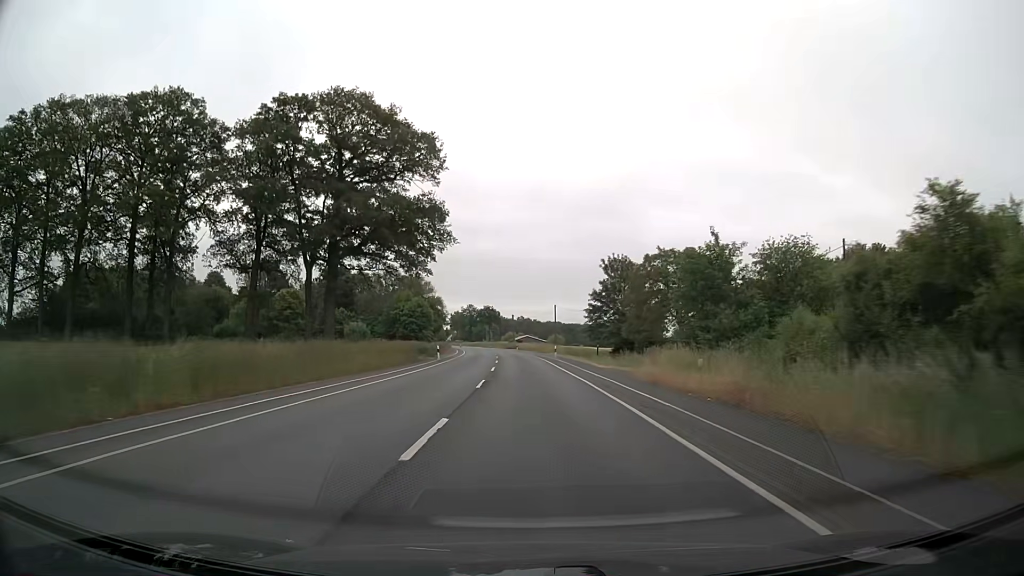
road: secondary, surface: asphalt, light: Day
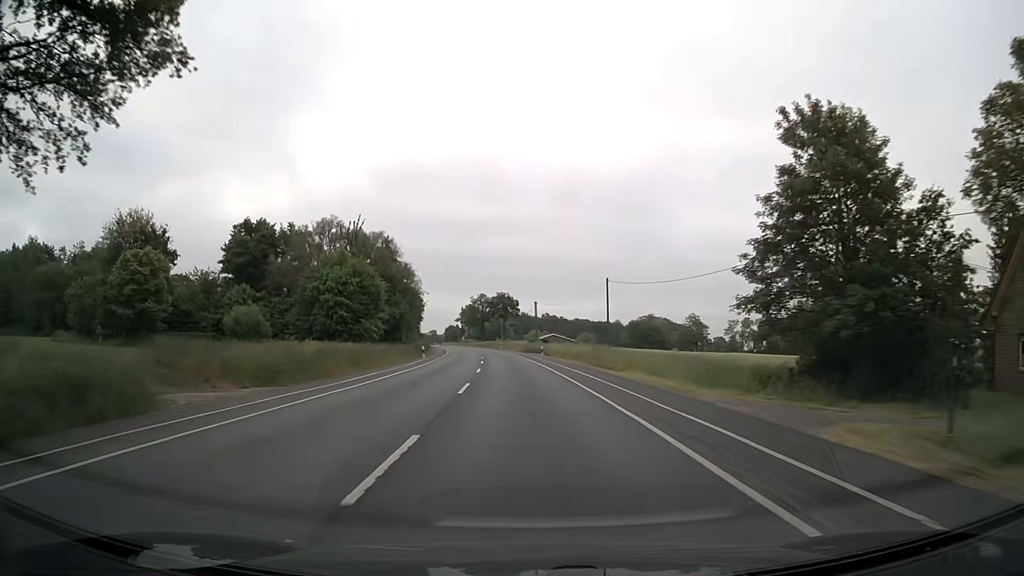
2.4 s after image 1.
(-0.8, +50.6) m; -2°
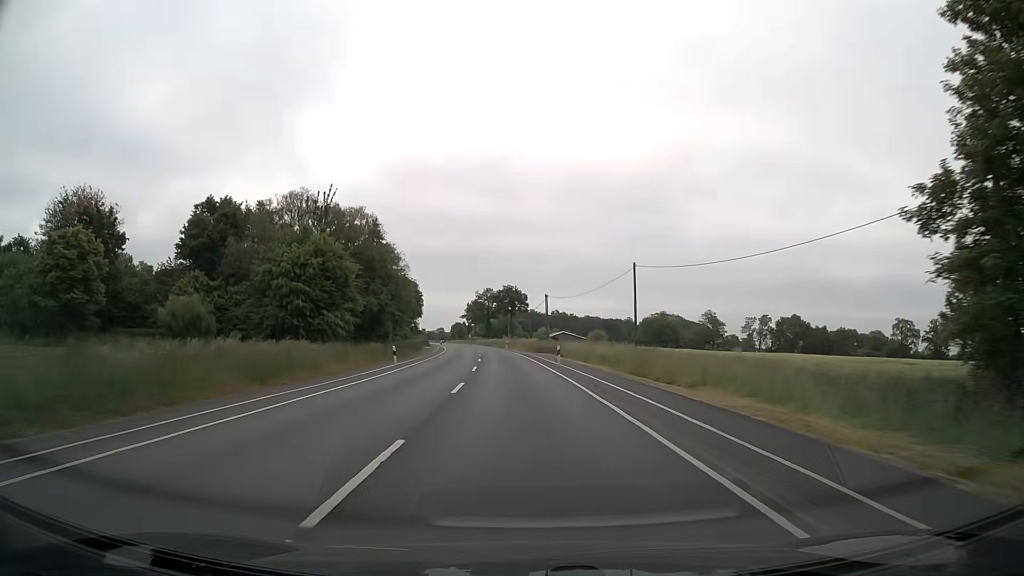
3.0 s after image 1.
(0.0, +12.6) m; -1°
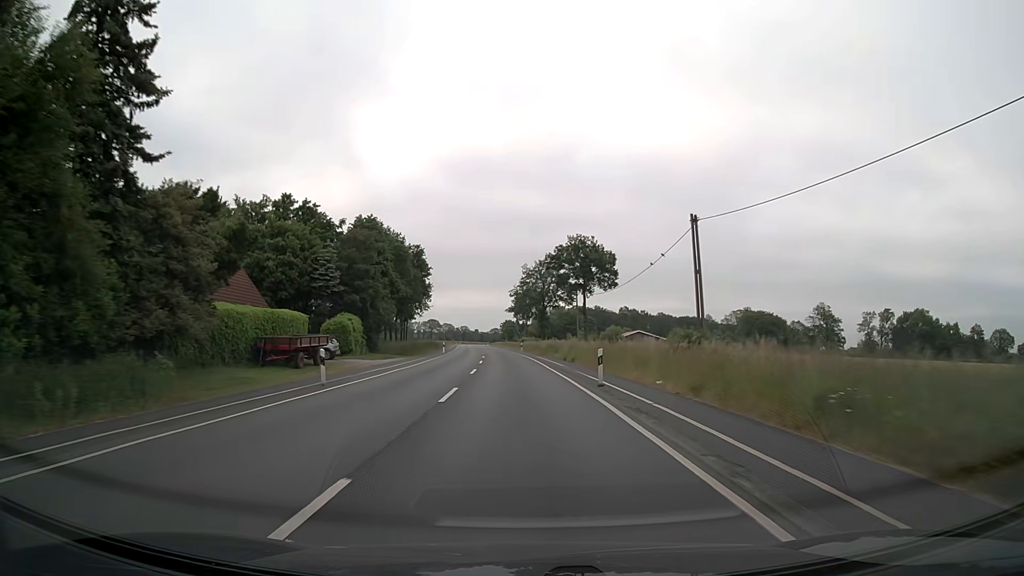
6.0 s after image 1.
(-2.7, +63.3) m; -5°
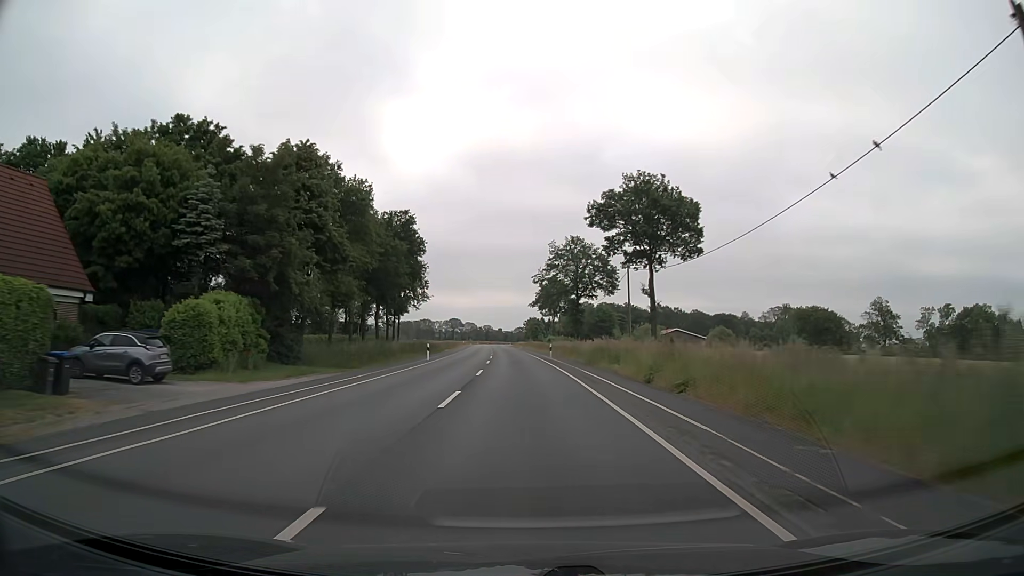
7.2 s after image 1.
(-0.4, +25.3) m; -2°
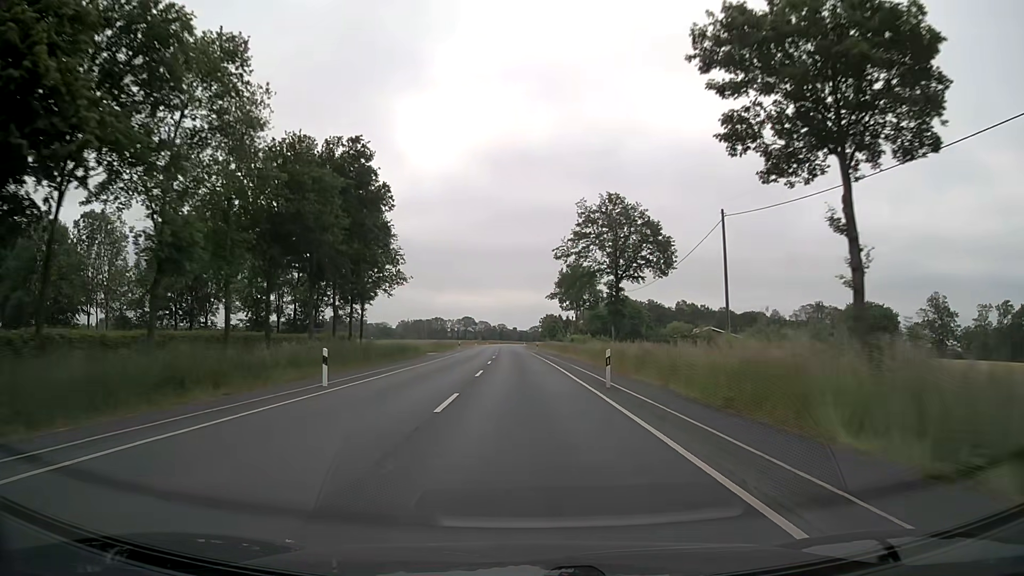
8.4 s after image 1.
(-0.3, +25.4) m; -1°
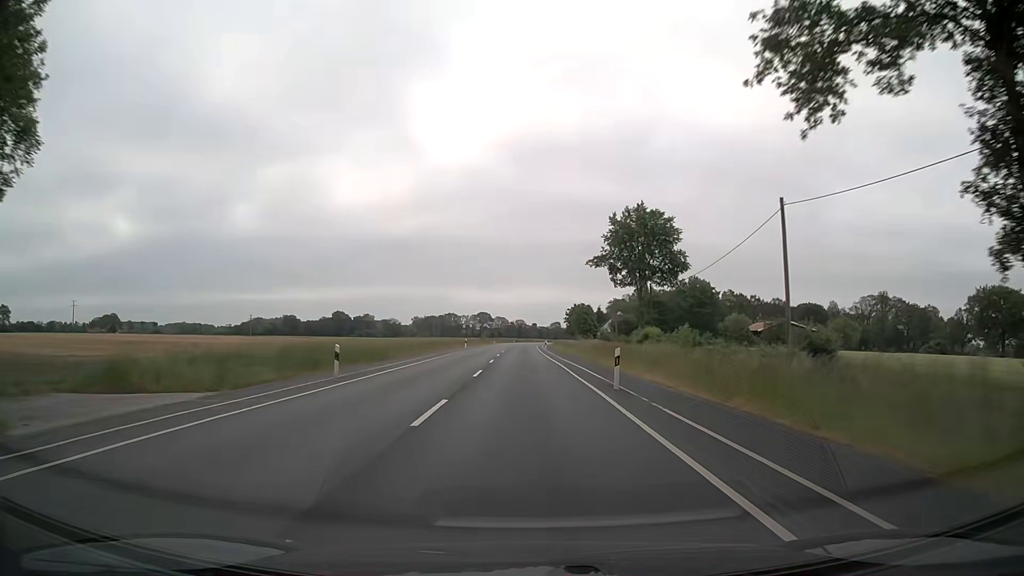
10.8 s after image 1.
(-0.8, +50.7) m; -2°
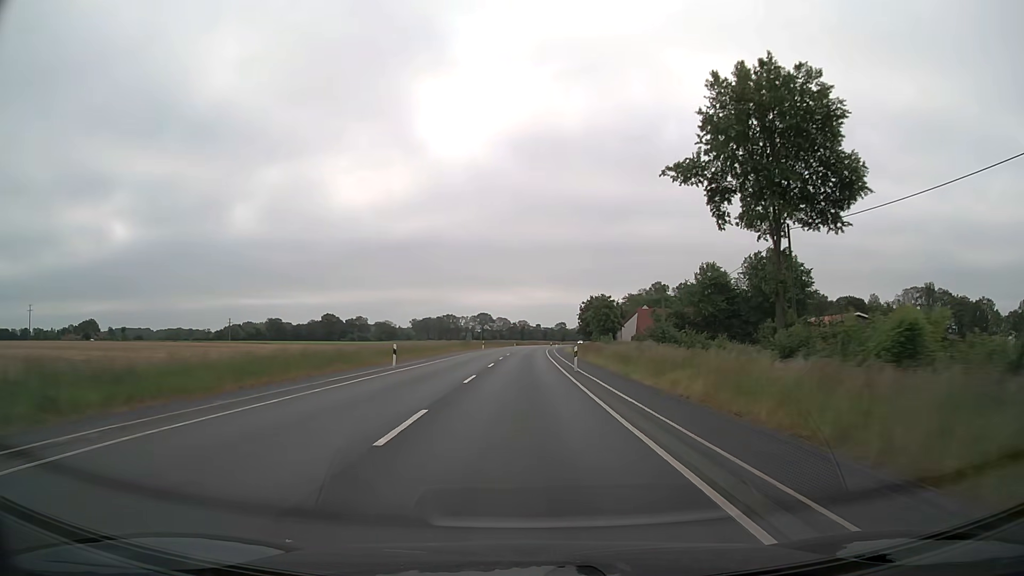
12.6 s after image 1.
(-0.2, +38.1) m; 0°
(0, +10) (0, +20) (0, +30) (0, +40) (0, +50) (0, +60) (0, +70) (0, +80) (0, +90) (+1, +100) m
